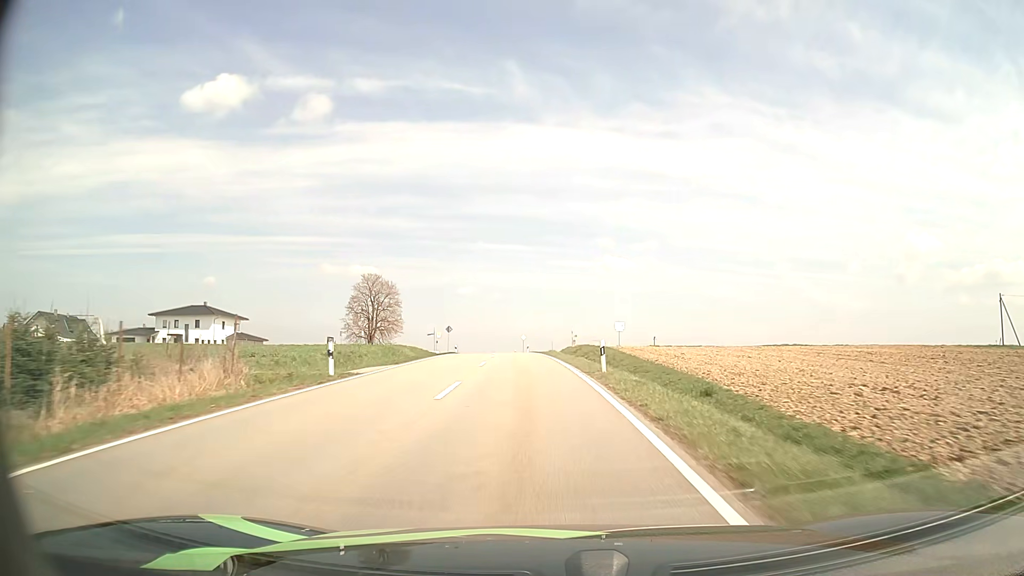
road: tertiary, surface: asphalt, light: Day
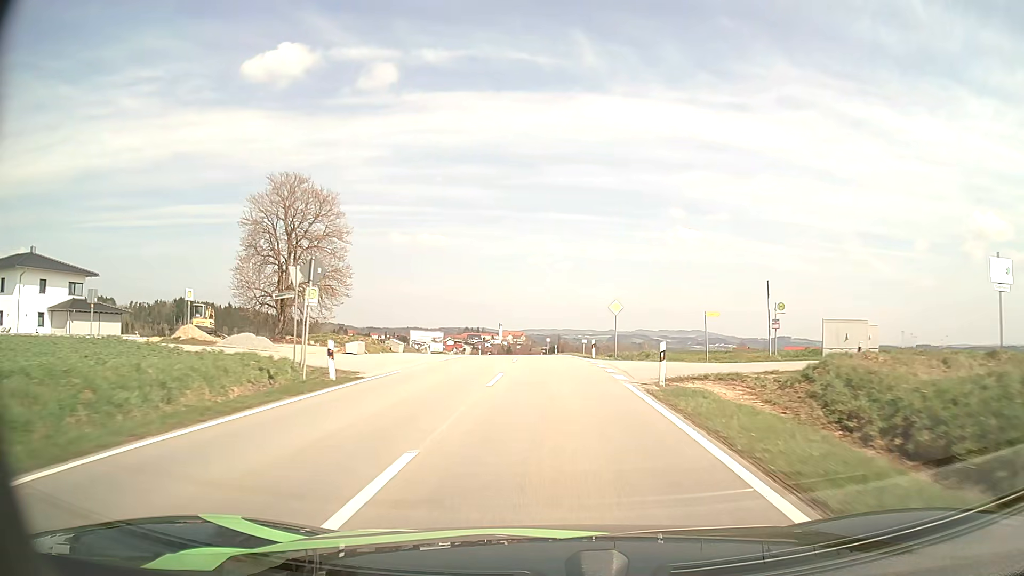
(-3.5, +58.9) m; -6°
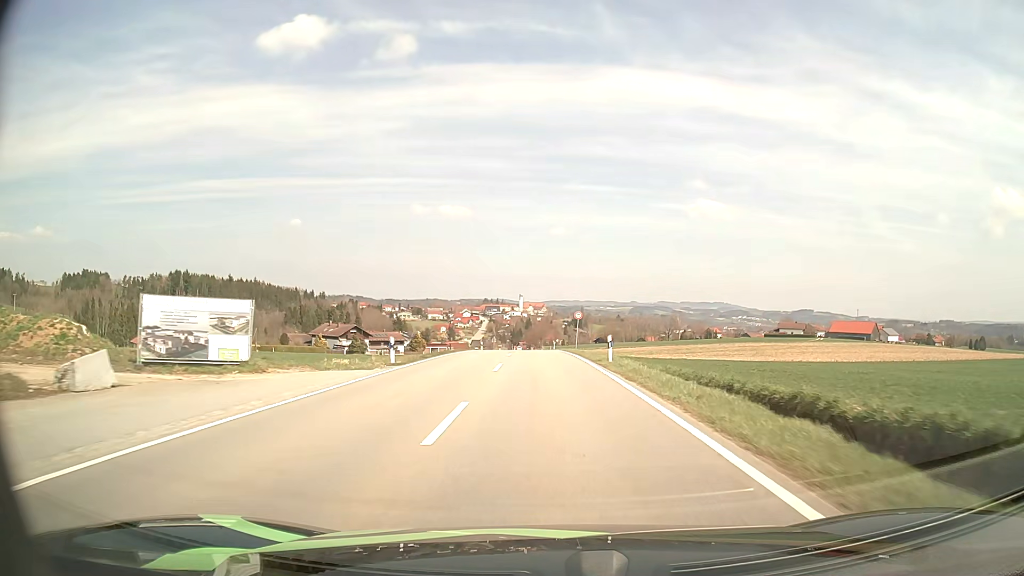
(-0.4, +45.0) m; -2°
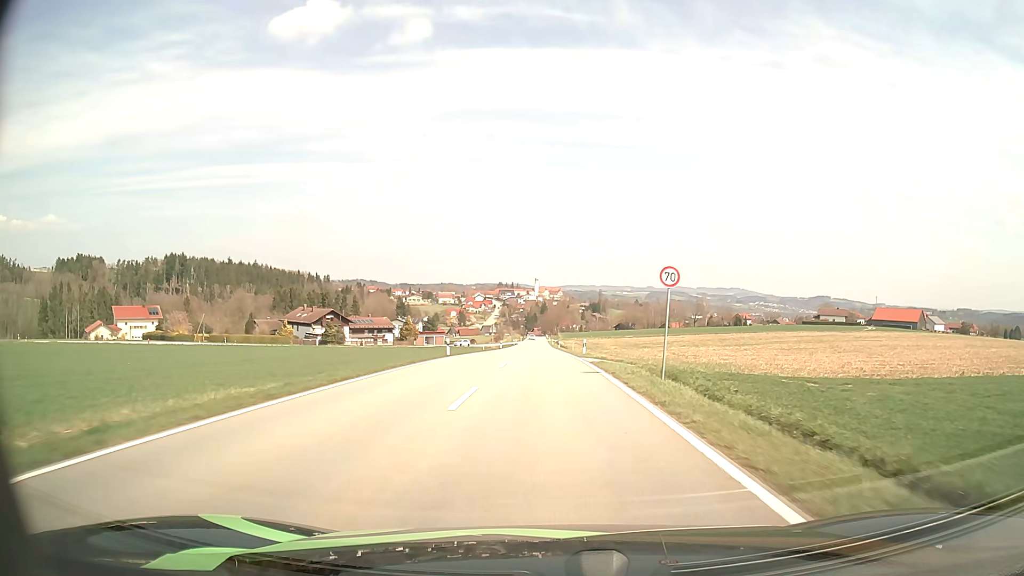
(-0.4, +34.2) m; -1°
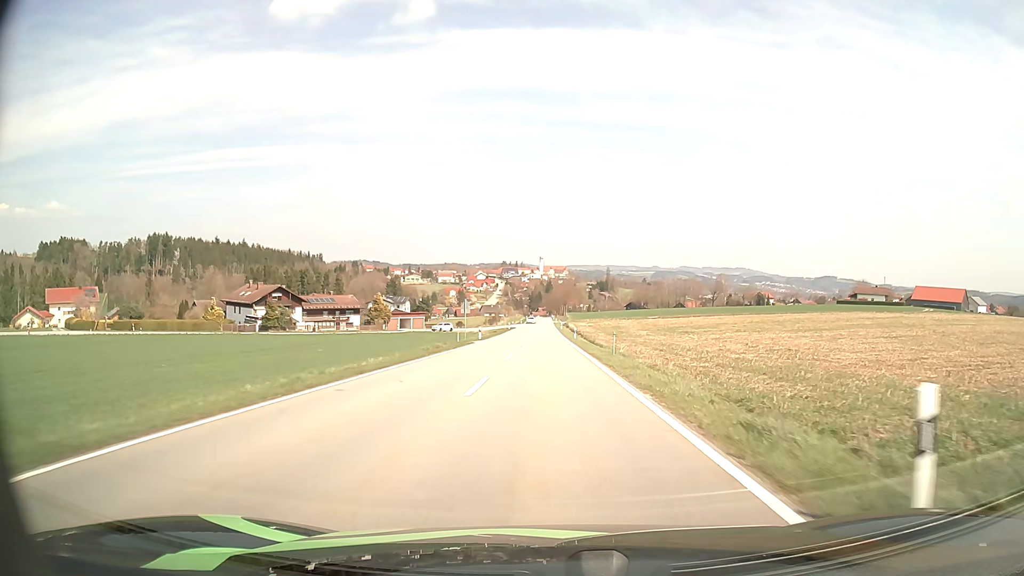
(-0.3, +35.1) m; -1°
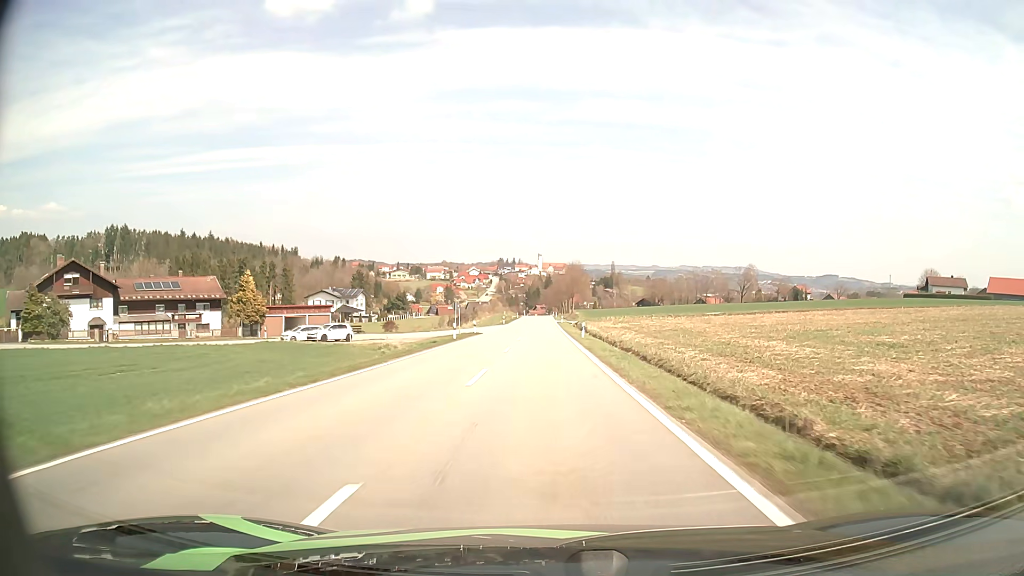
(0.0, +60.3) m; 0°
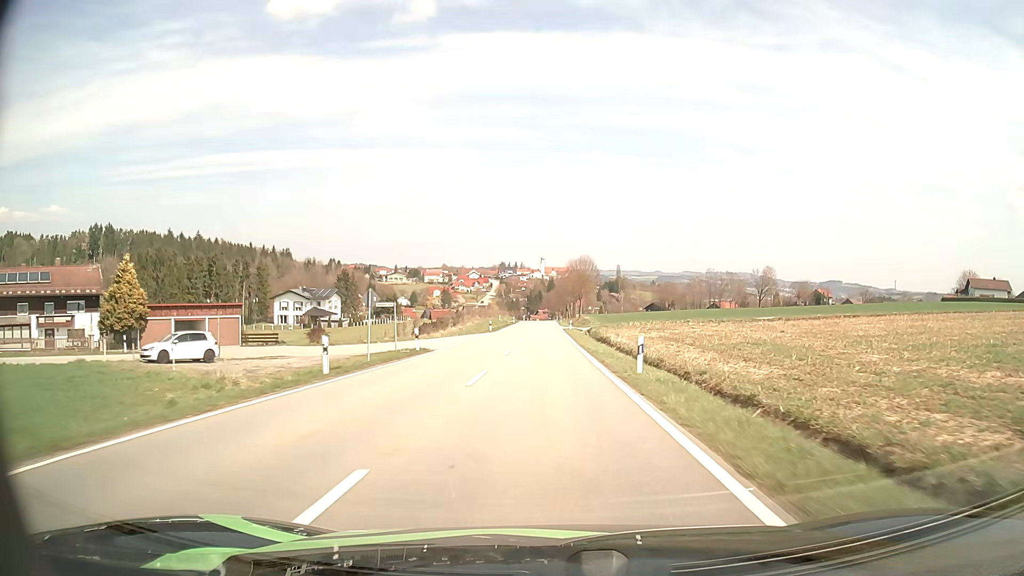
(0.0, +24.6) m; 0°
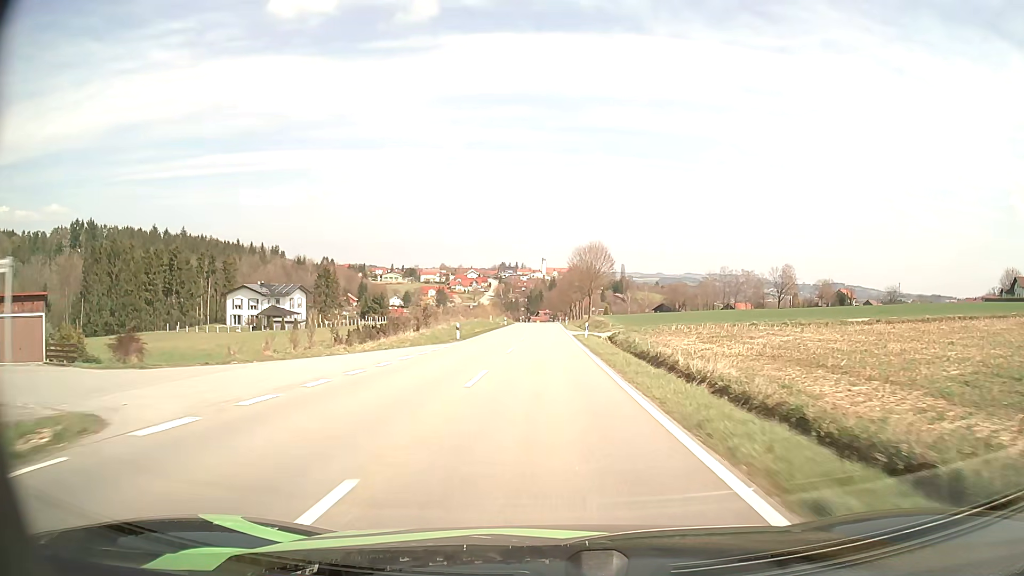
(0.0, +24.9) m; 0°
